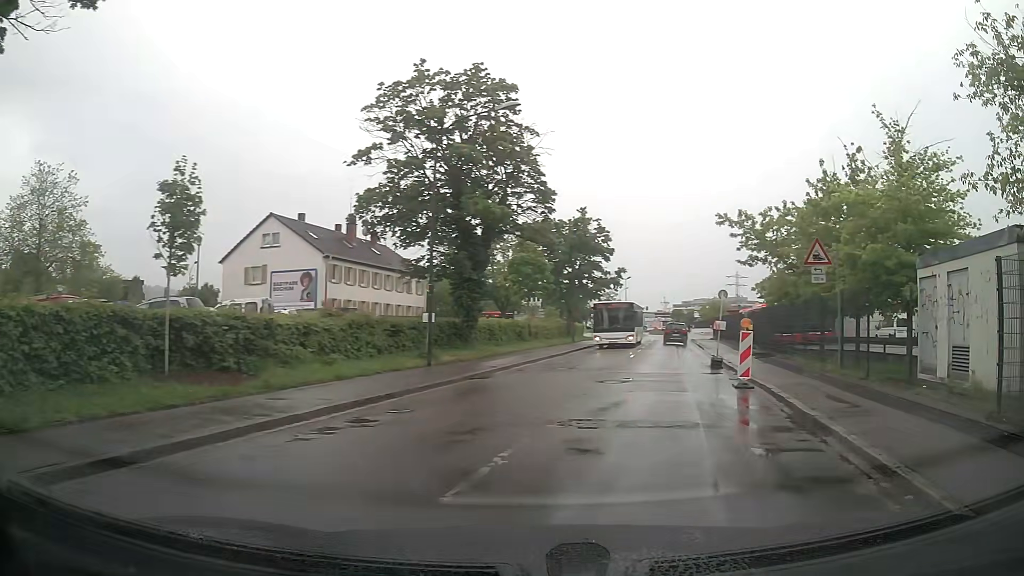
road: unclassified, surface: asphalt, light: Day
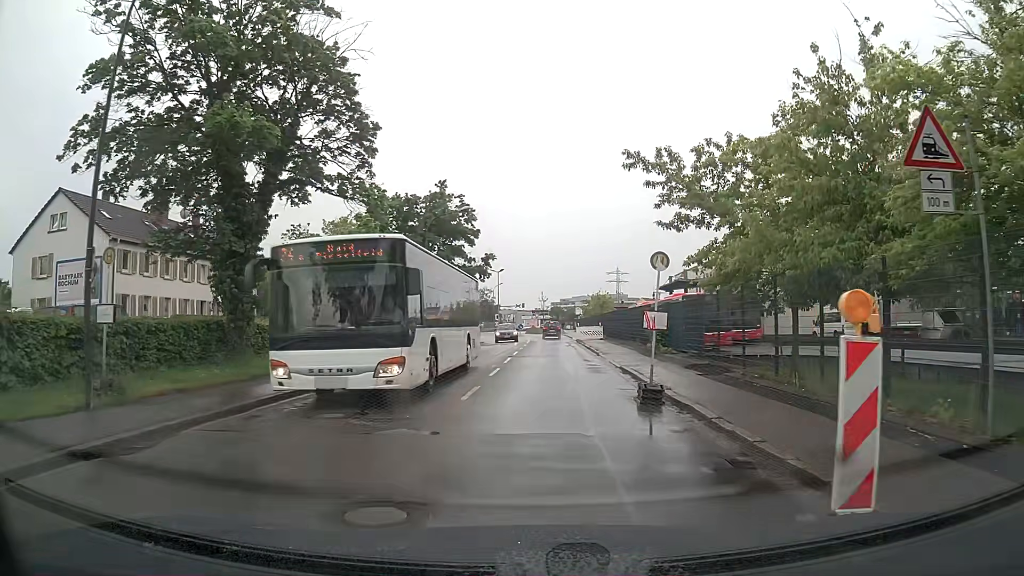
(+1.5, +11.8) m; +8°
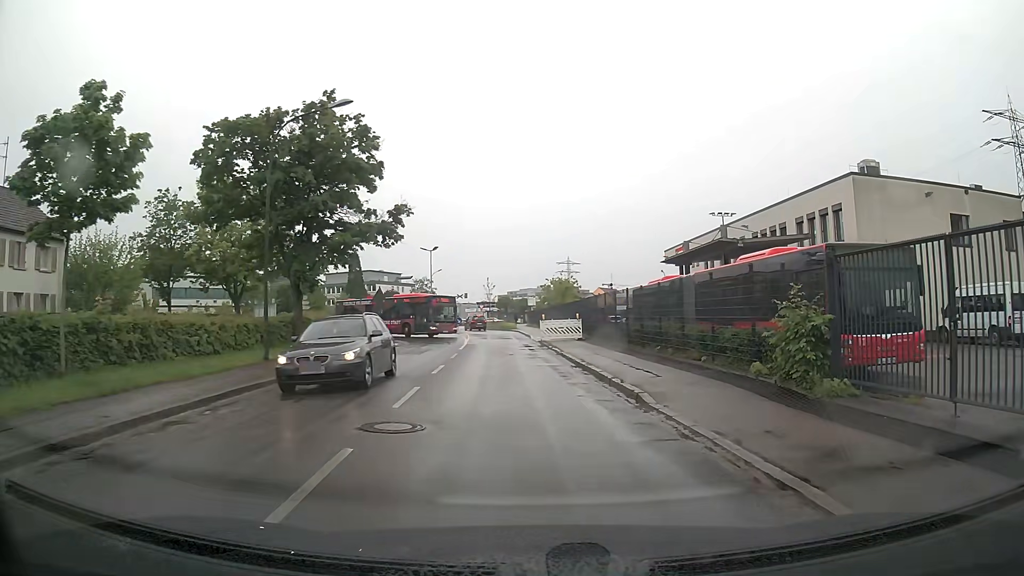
(+0.5, +20.1) m; +5°
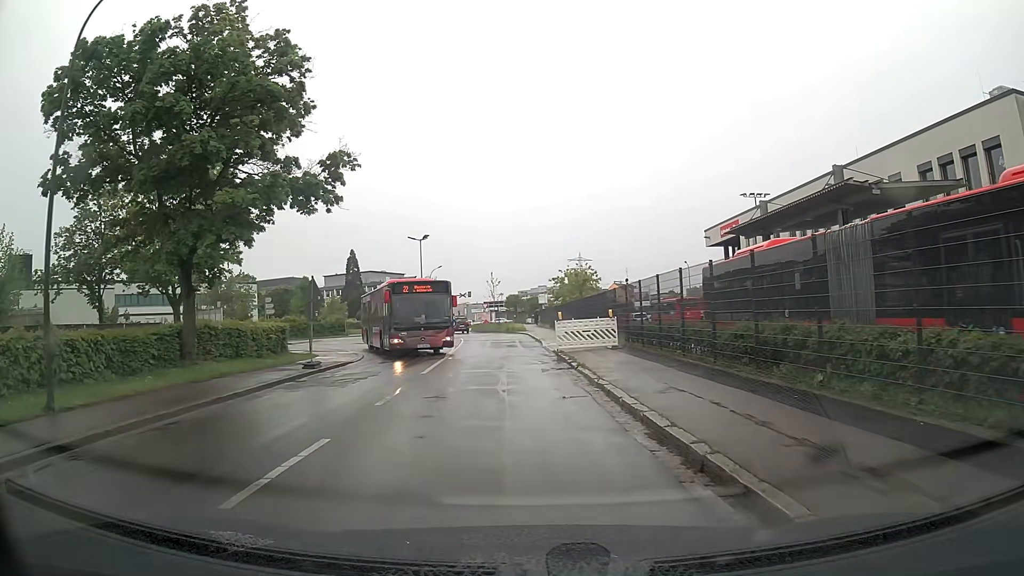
(0.0, +11.3) m; -2°
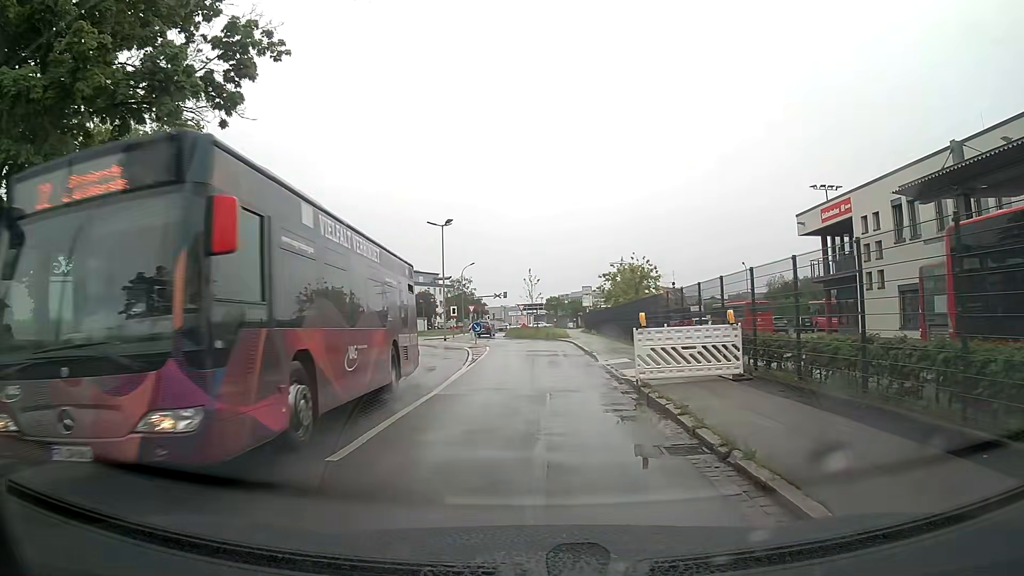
(-0.1, +10.4) m; -3°
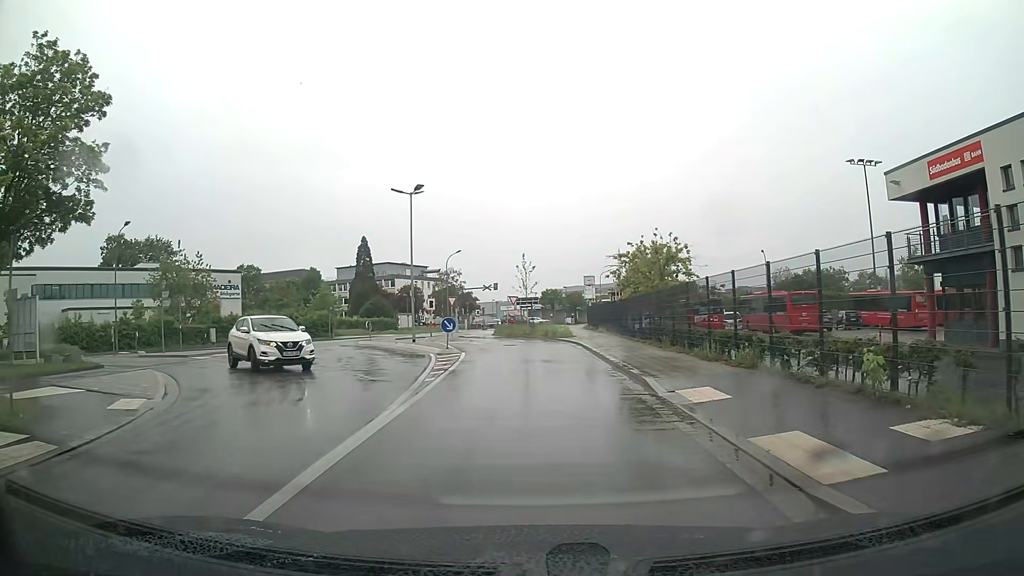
(0.0, +10.9) m; +1°
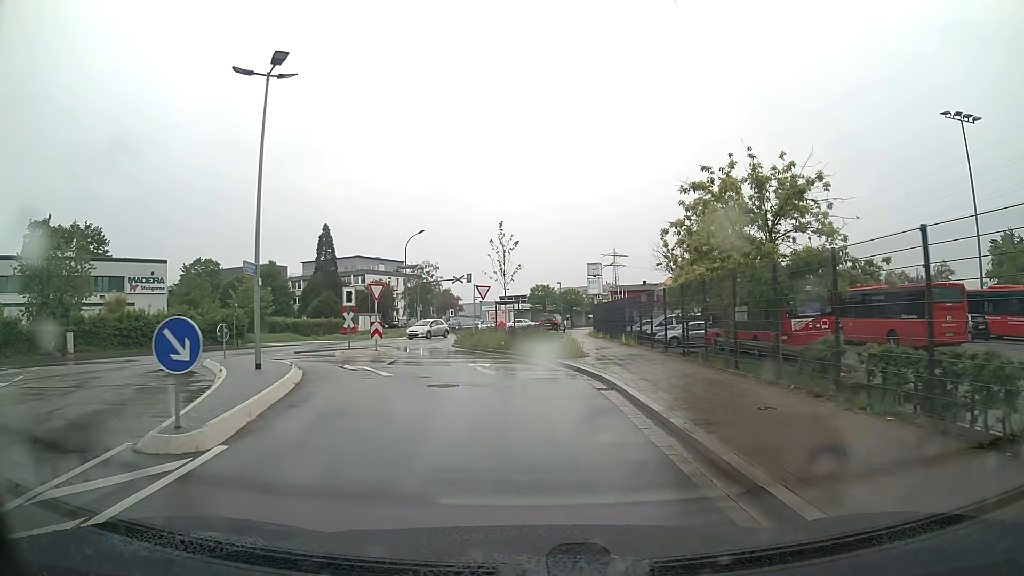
(+0.5, +19.5) m; +1°
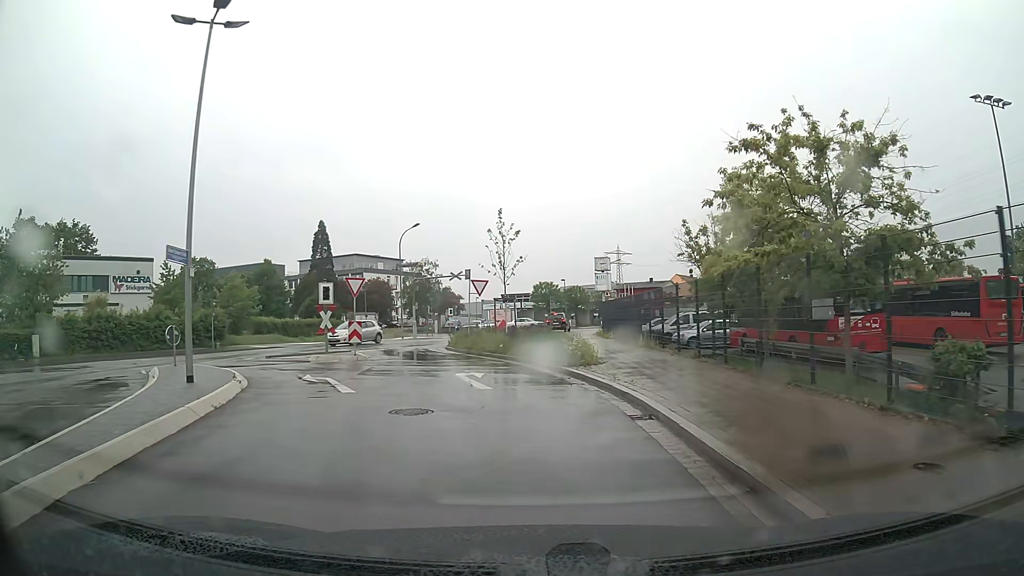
(0.0, +4.0) m; 0°
(0, +10) (-2, +20) (-5, +29) (-7, +39) (-4, +48) (+1, +57) (+6, +66) (+11, +74) (+16, +83) (+21, +92) m
